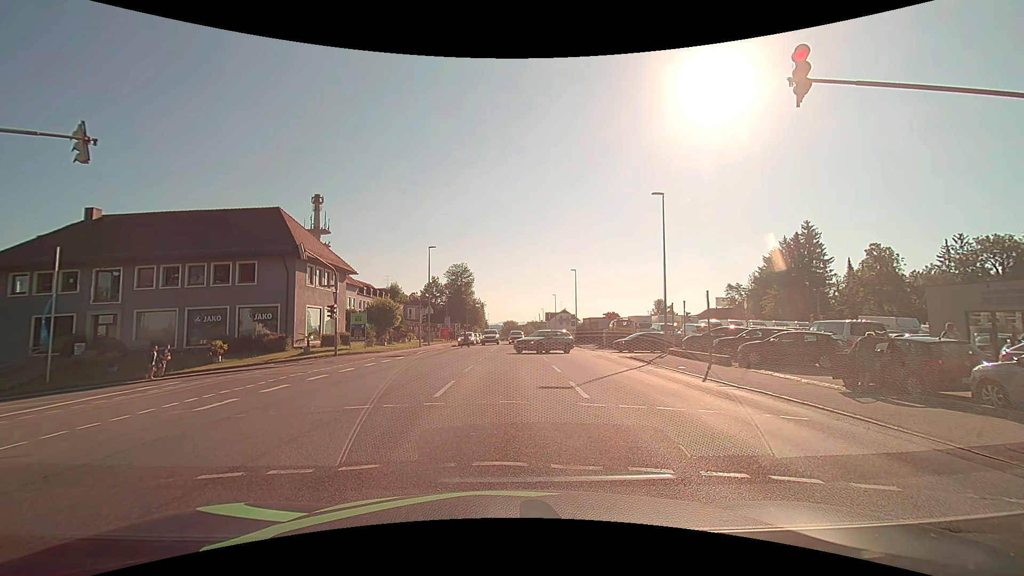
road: tertiary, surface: asphalt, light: Day
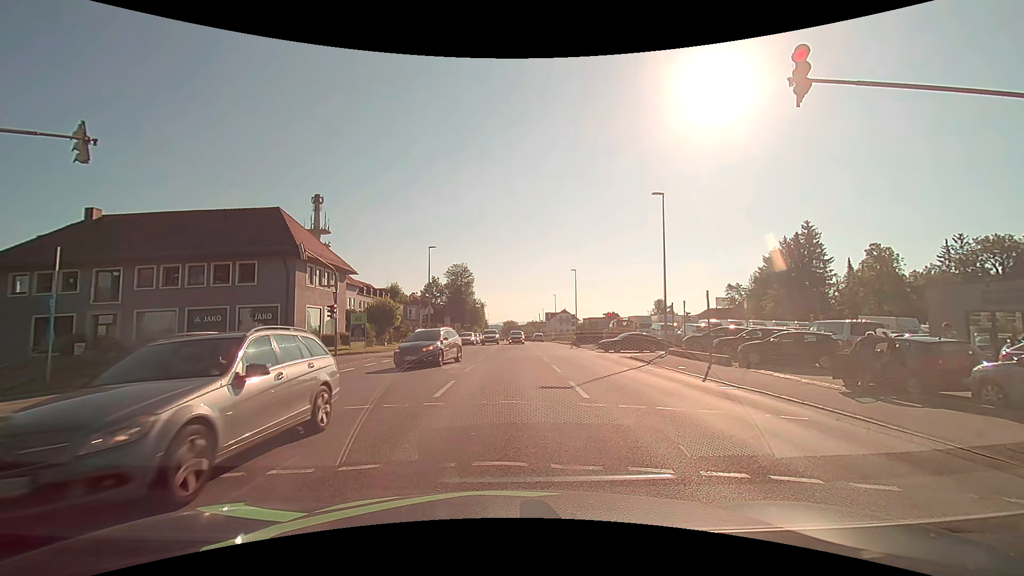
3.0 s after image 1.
(0.0, 0.0) m; 0°
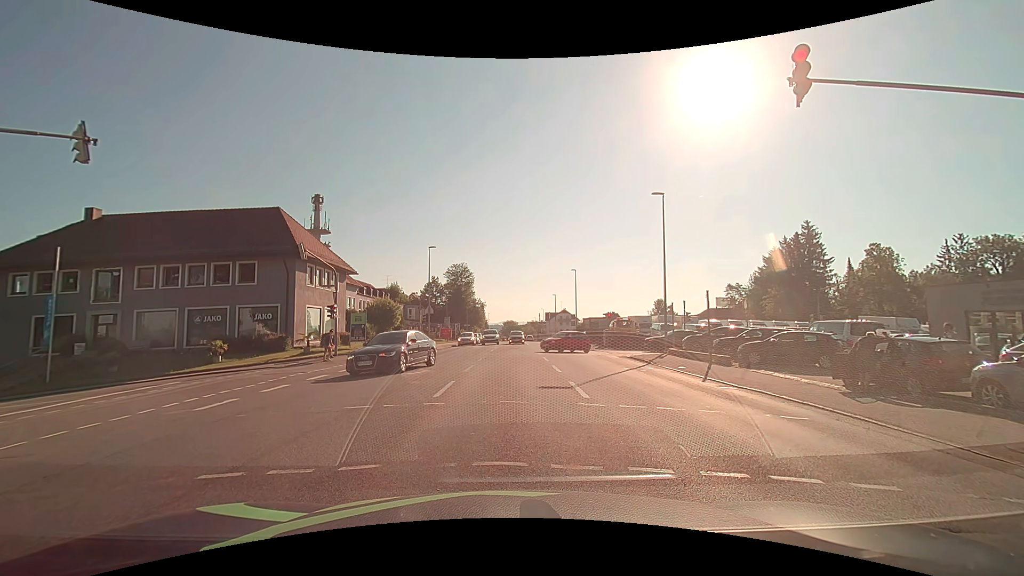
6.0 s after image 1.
(0.0, 0.0) m; 0°
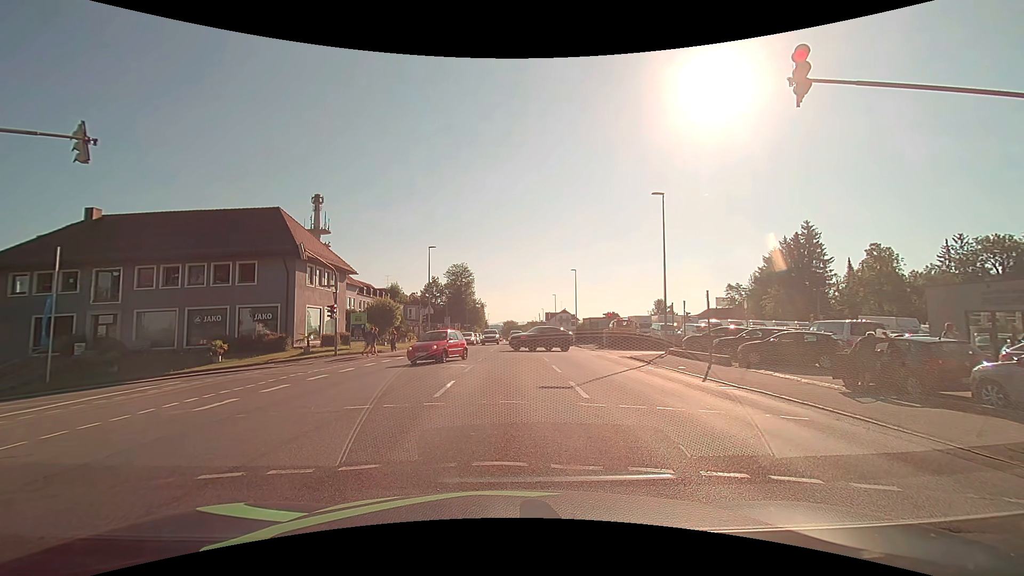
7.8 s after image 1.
(0.0, 0.0) m; 0°
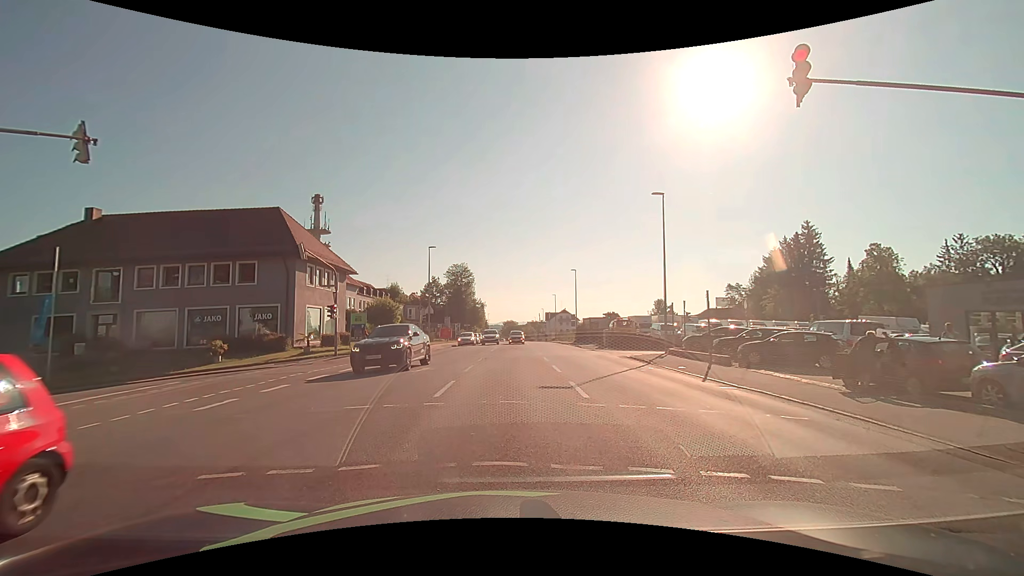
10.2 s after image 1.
(0.0, 0.0) m; 0°
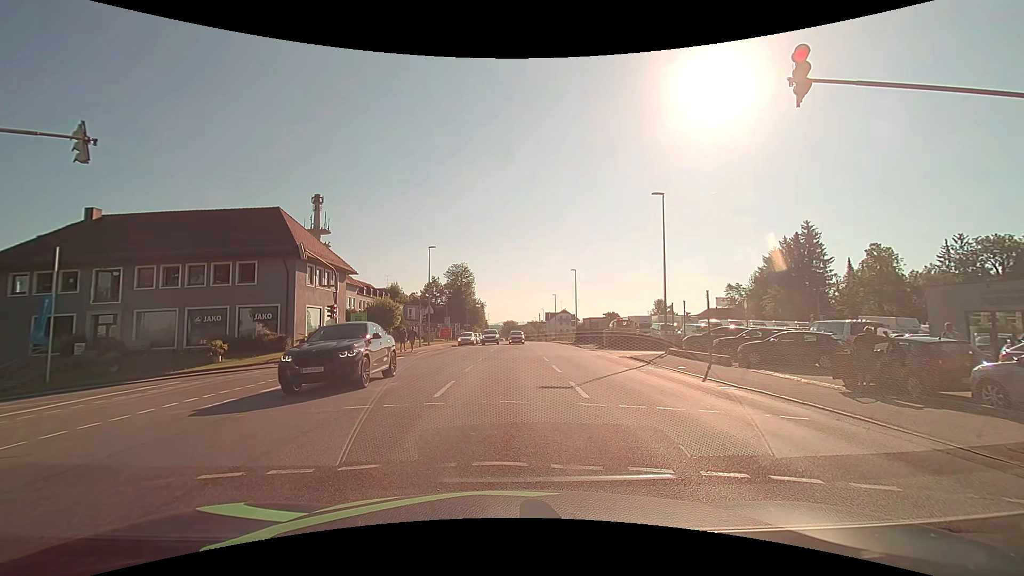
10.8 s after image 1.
(0.0, 0.0) m; 0°
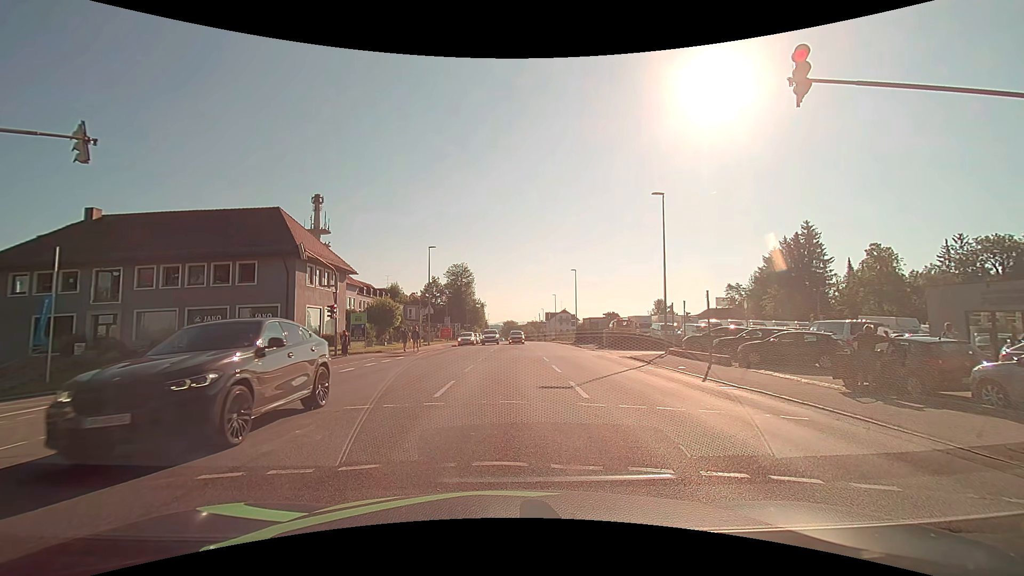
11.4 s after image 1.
(0.0, 0.0) m; 0°
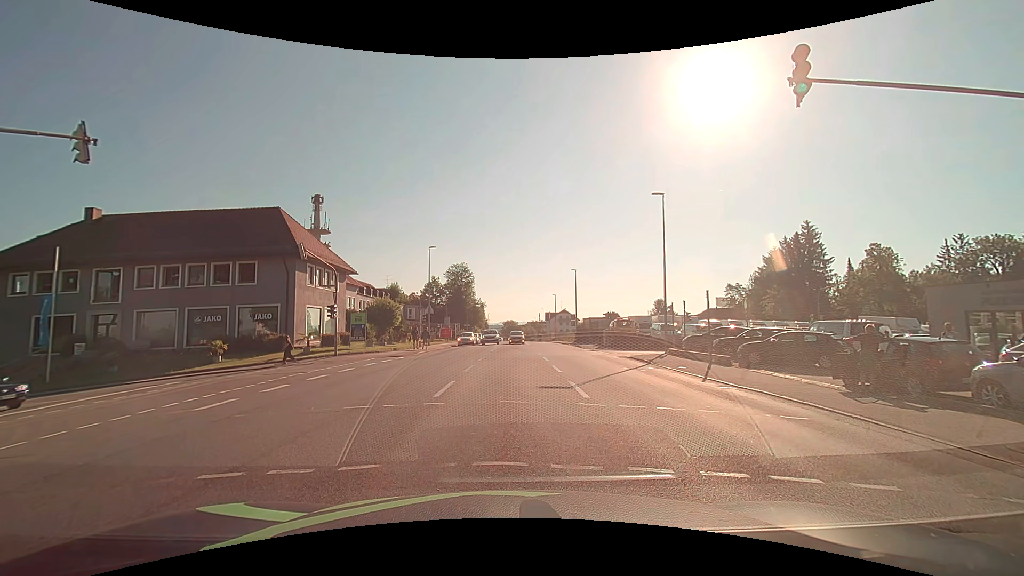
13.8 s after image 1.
(0.0, 0.0) m; 0°
(0, +10) (-1, +20) (-8, +26) (-18, +27) (-28, +27) (-38, +26) (-48, +25) (-57, +23) (-67, +19) (-73, +12) m
